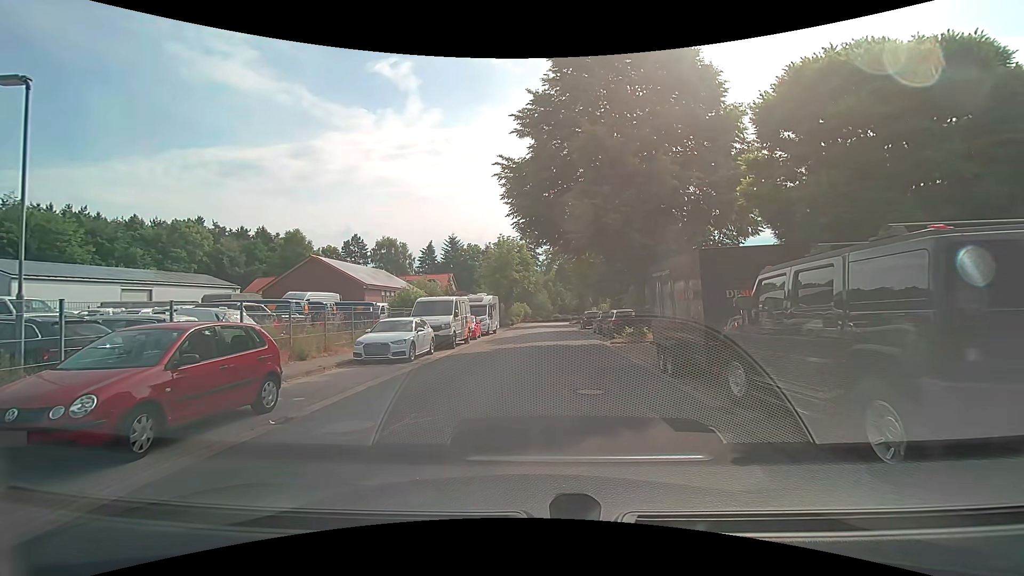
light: Day
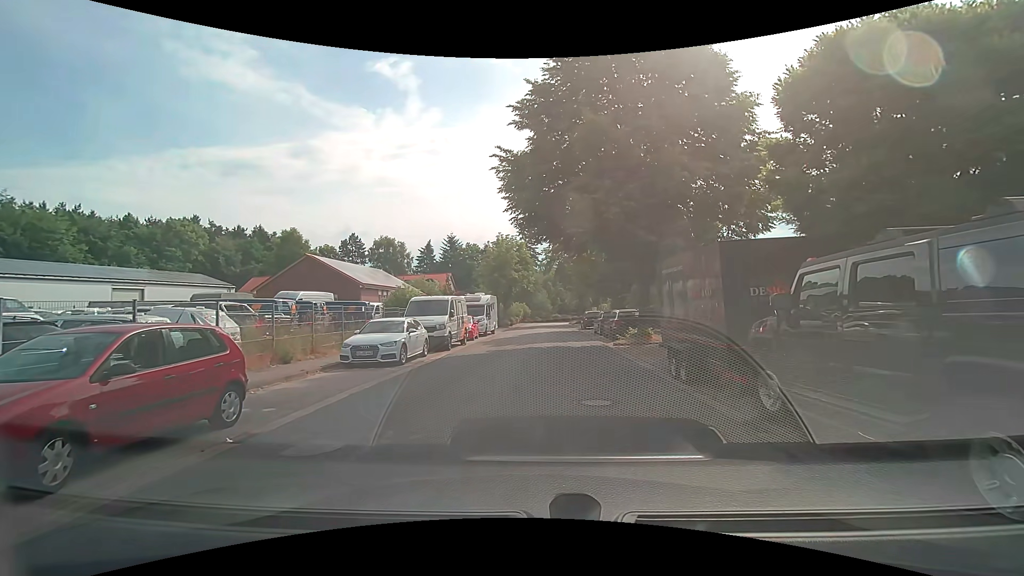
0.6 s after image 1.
(0.0, +1.0) m; 0°
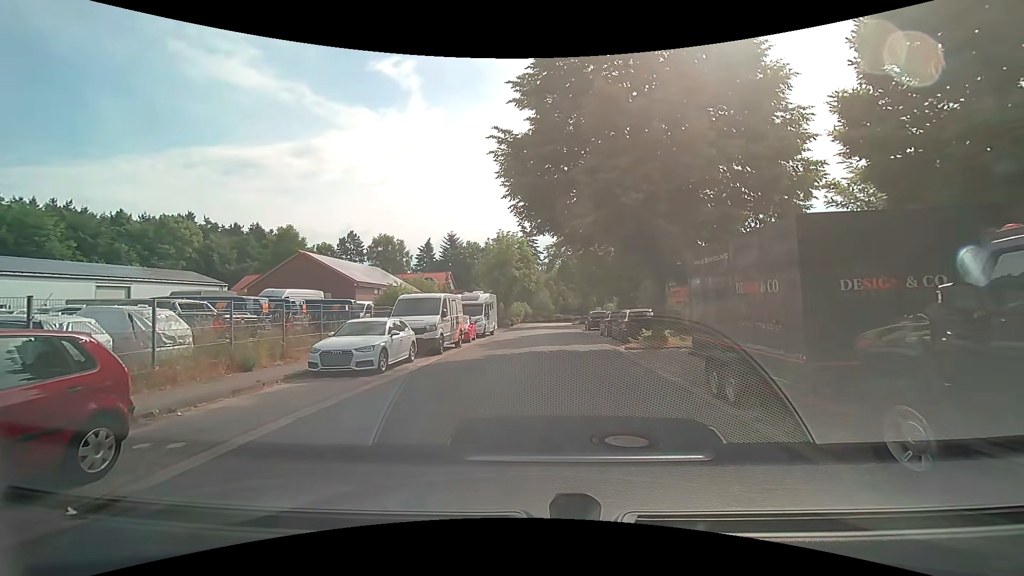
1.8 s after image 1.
(0.0, +2.2) m; -1°
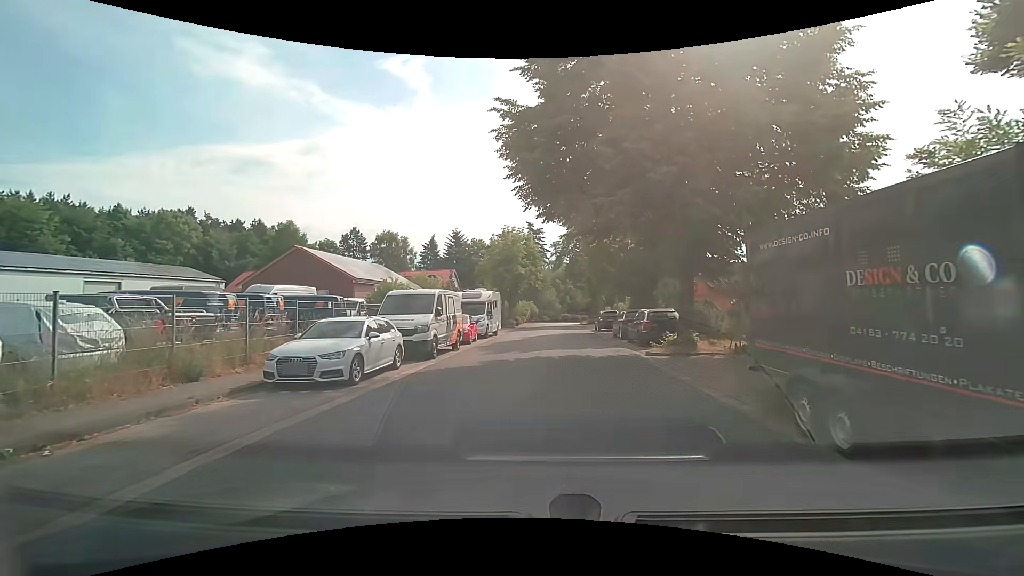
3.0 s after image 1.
(0.0, +2.4) m; -3°
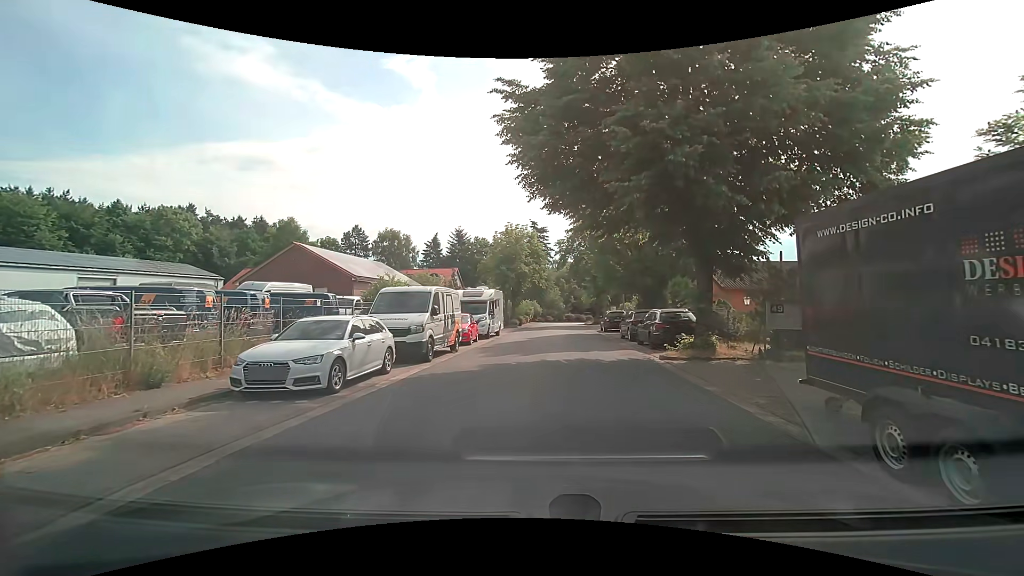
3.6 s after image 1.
(0.0, +1.3) m; +2°
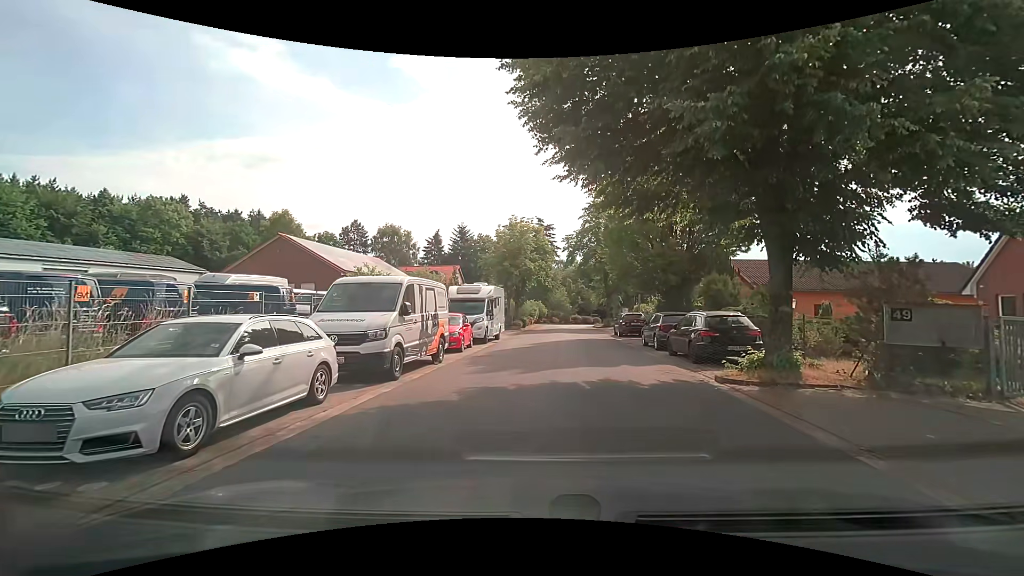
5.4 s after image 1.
(0.0, +4.2) m; -1°
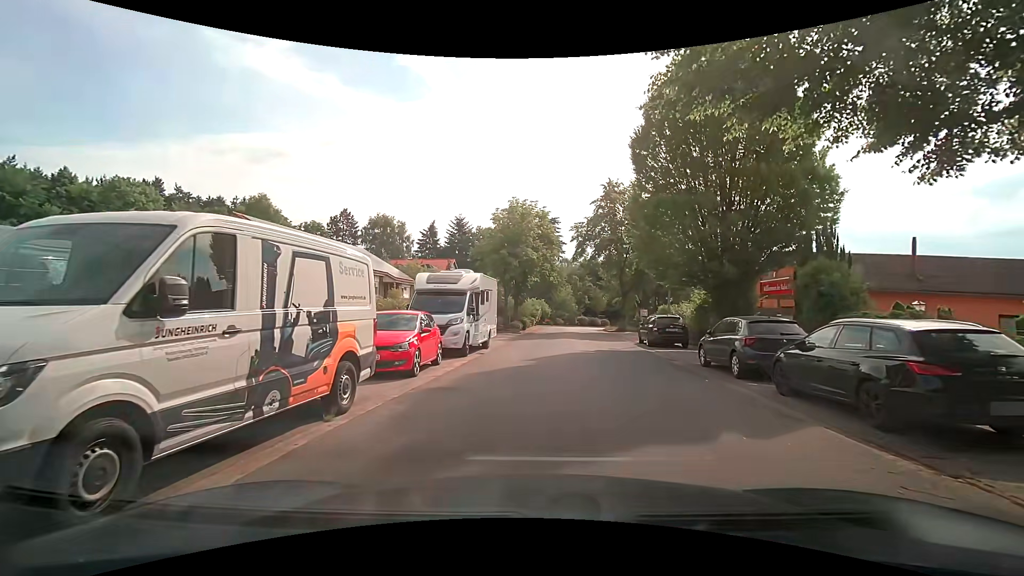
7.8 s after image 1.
(+0.1, +7.5) m; -1°
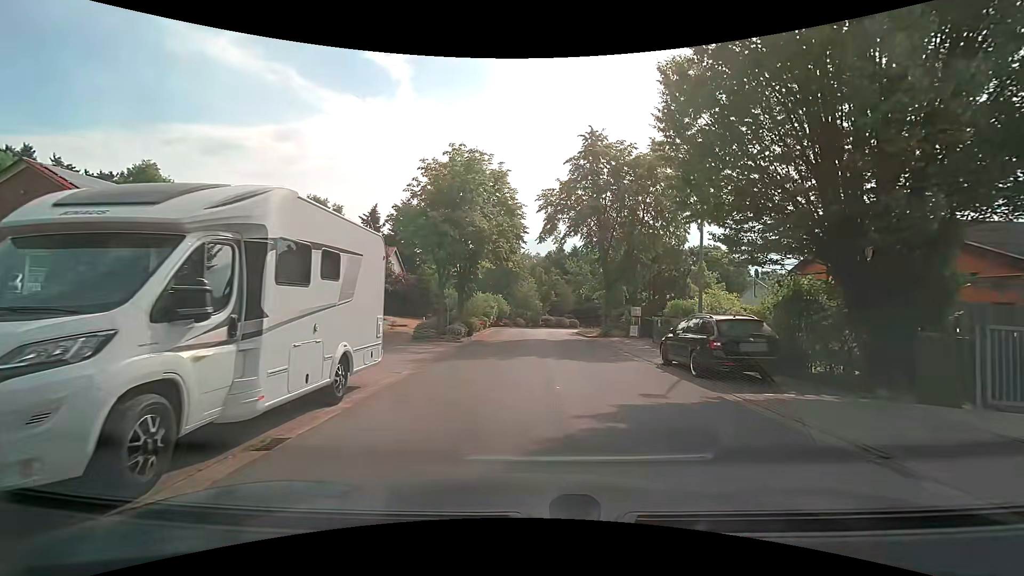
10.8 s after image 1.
(+0.8, +11.9) m; +5°
(0, +10) (+1, +20) (+1, +30) (+1, +40) (+3, +50) (+8, +59) (+15, +65) (+24, +69) (+34, +70) (+44, +71) m
